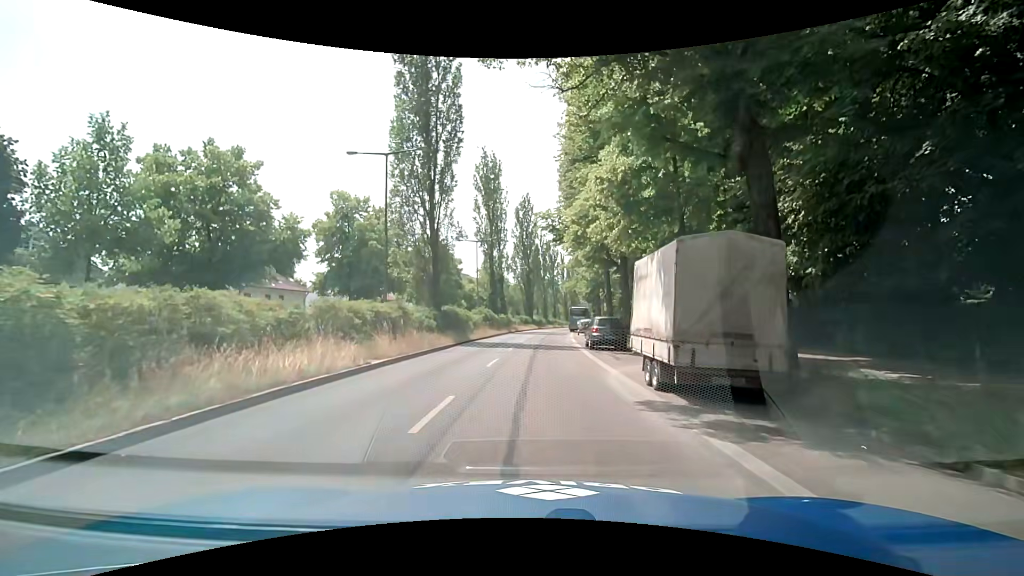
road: secondary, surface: asphalt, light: Day
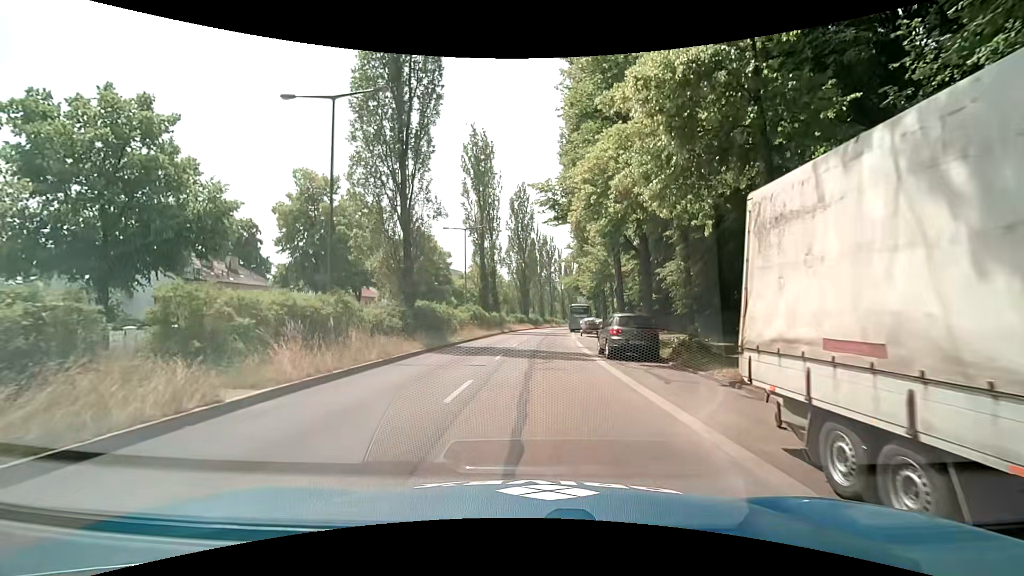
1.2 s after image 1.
(0.0, +6.9) m; 0°
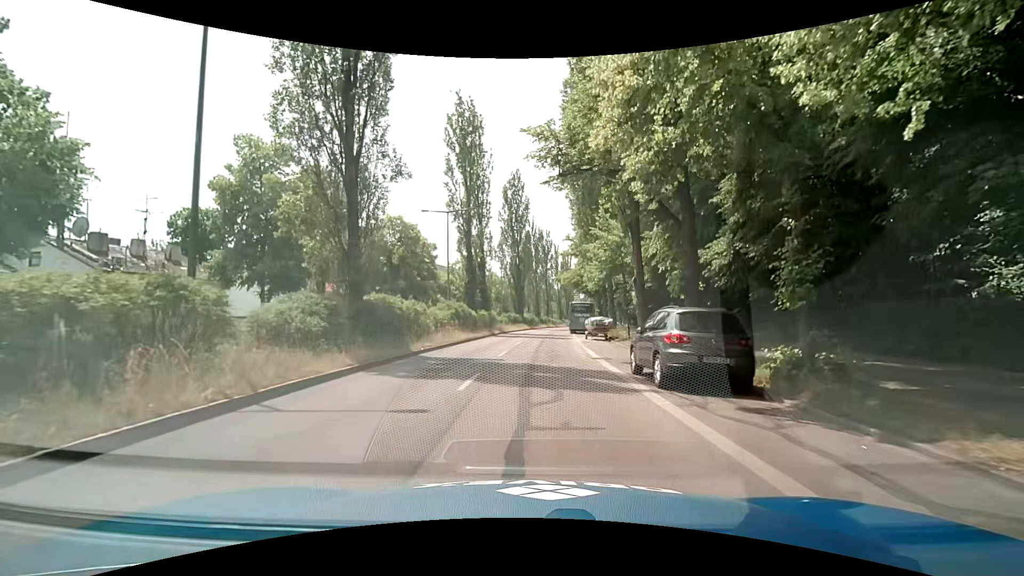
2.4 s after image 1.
(0.0, +7.8) m; 0°
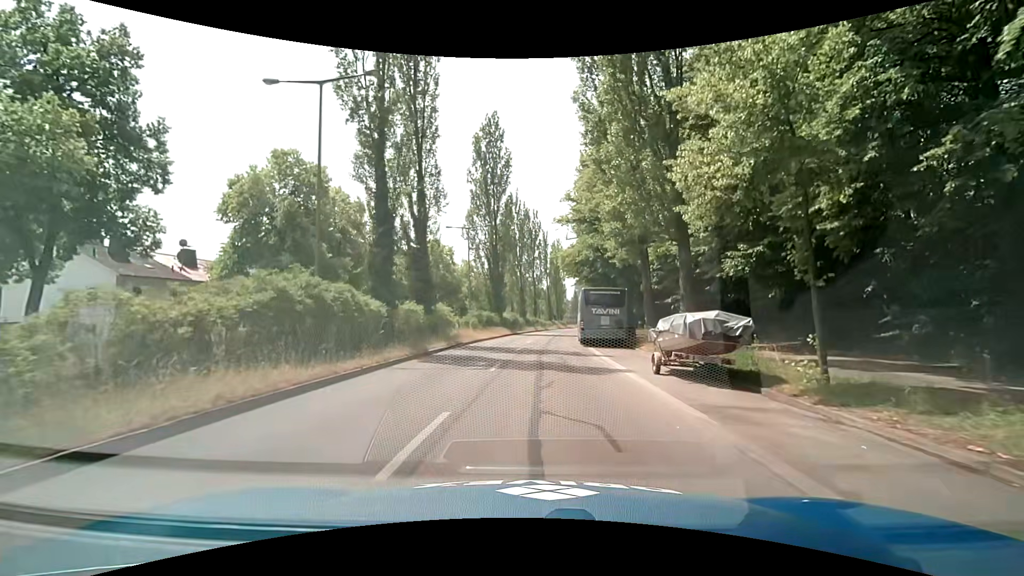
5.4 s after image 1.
(+0.5, +23.6) m; +3°
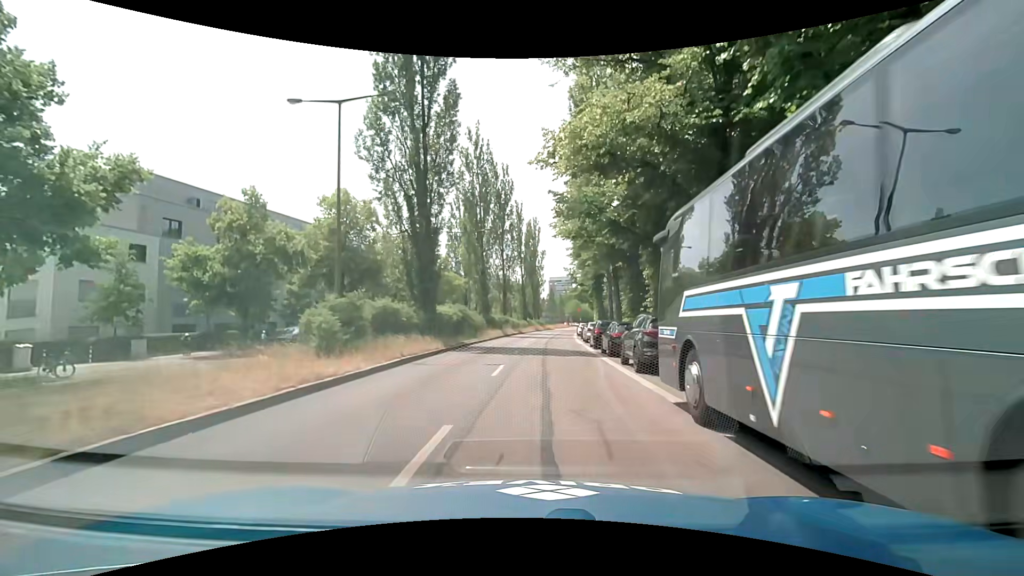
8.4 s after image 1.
(+0.2, +28.1) m; +1°
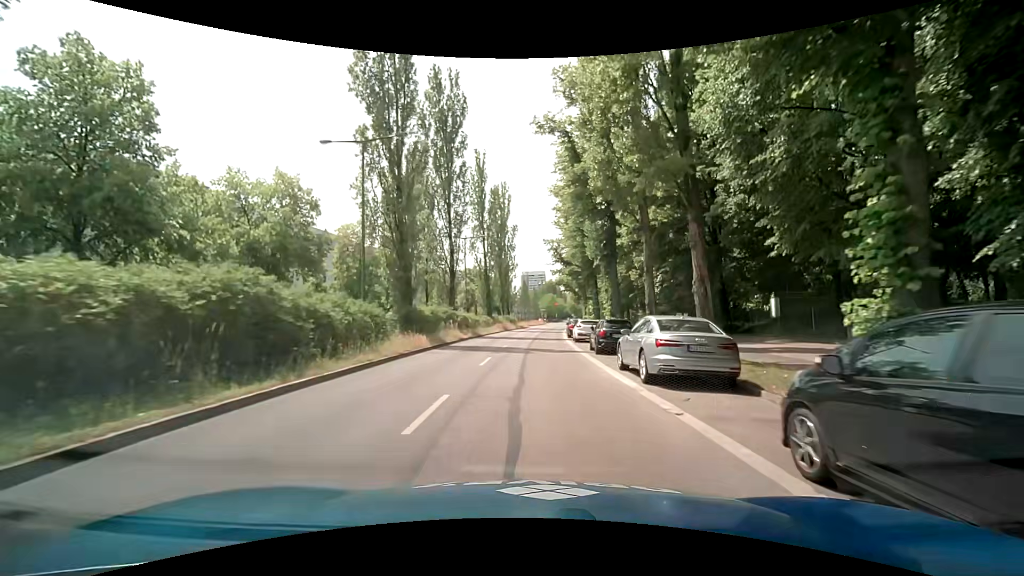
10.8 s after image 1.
(+1.3, +24.6) m; +3°
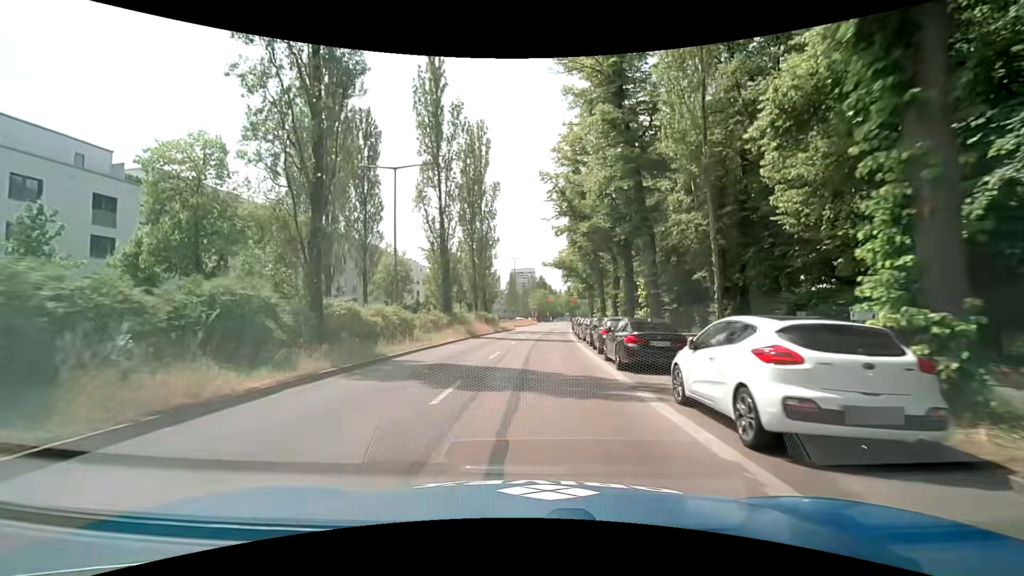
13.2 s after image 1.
(+1.0, +25.0) m; +3°
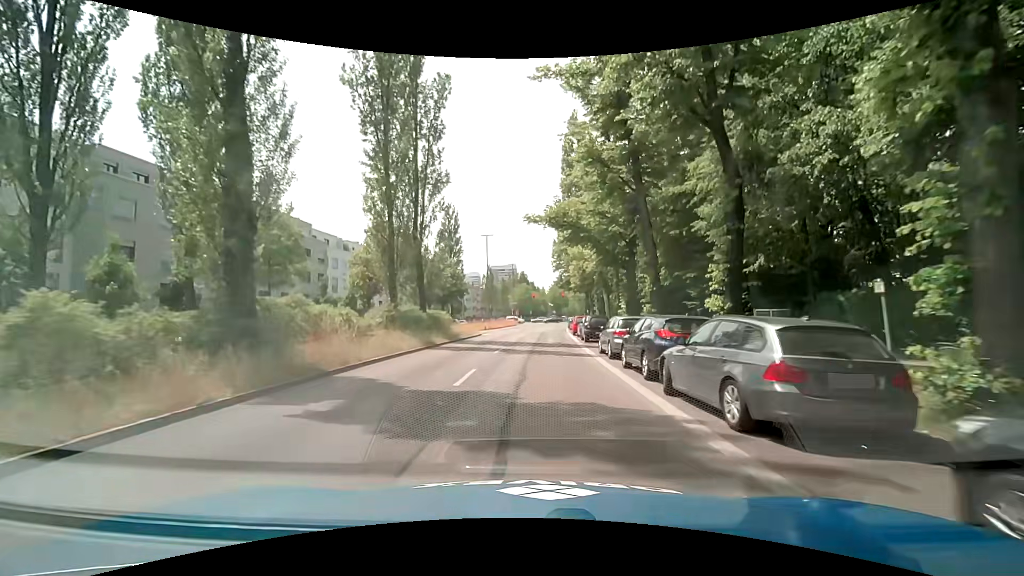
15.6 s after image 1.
(+0.5, +24.9) m; +1°
